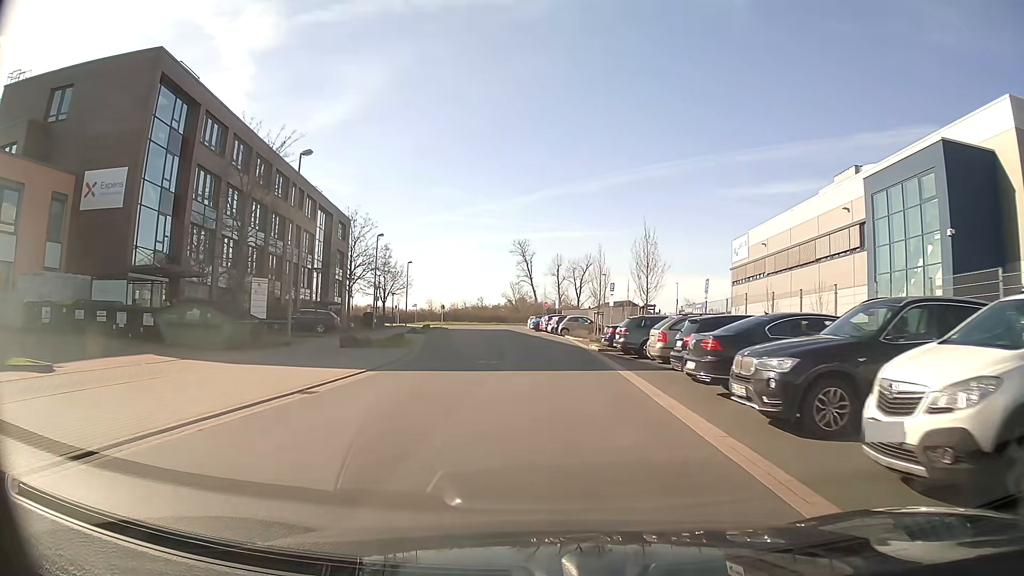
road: unclassified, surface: asphalt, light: Day
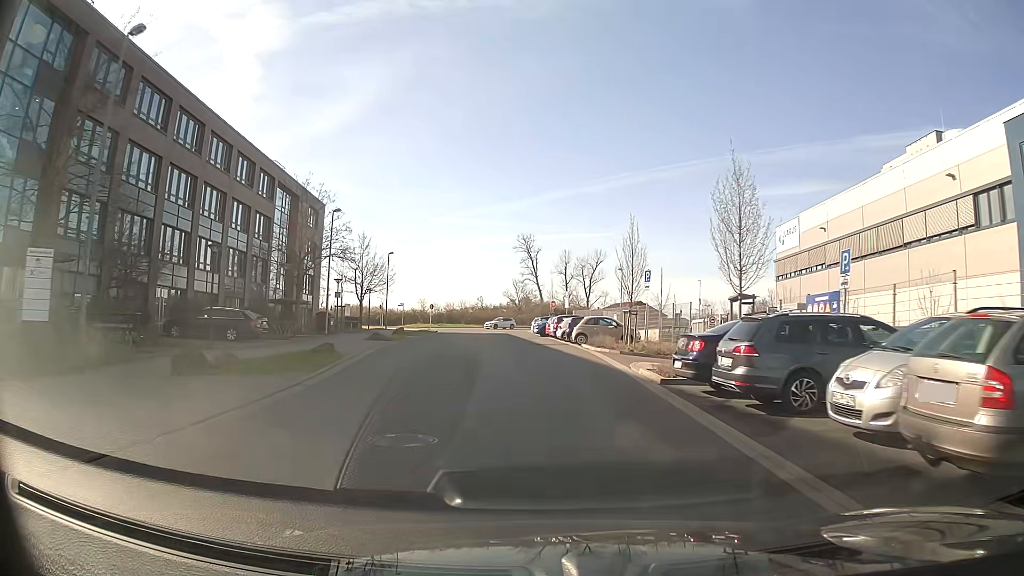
(0.0, +13.4) m; -1°
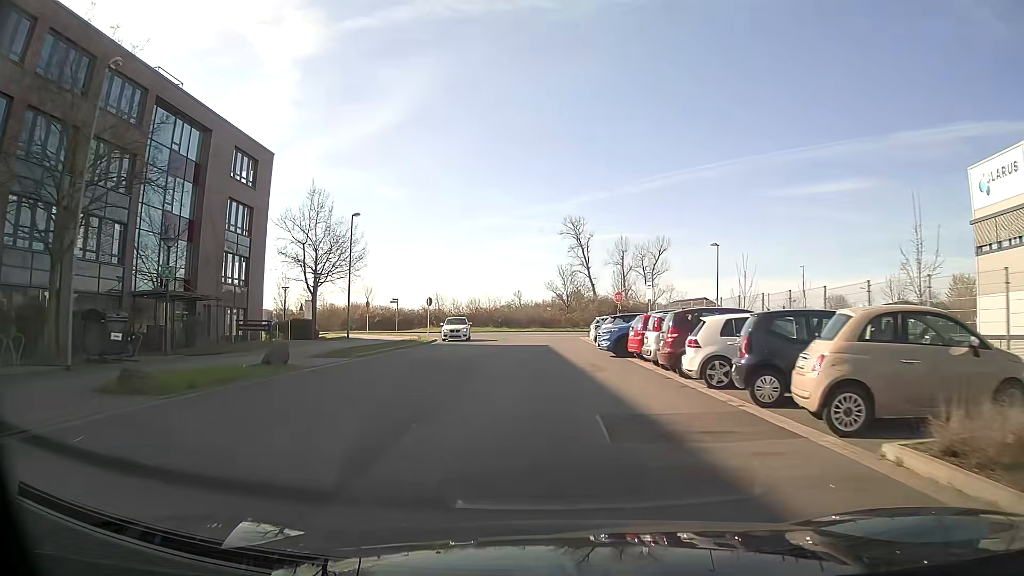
(-0.8, +27.3) m; -4°
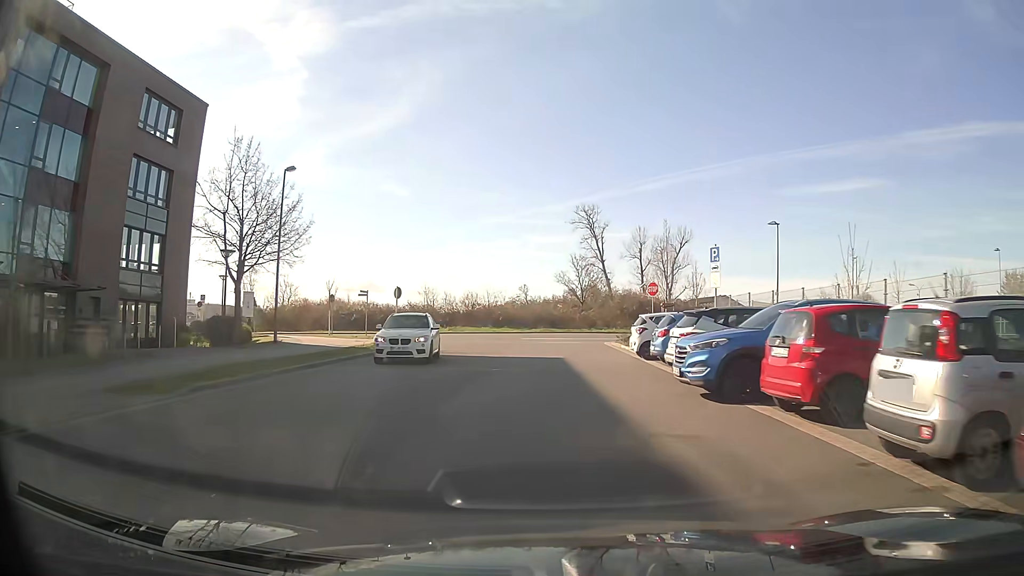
(-0.1, +12.9) m; -1°
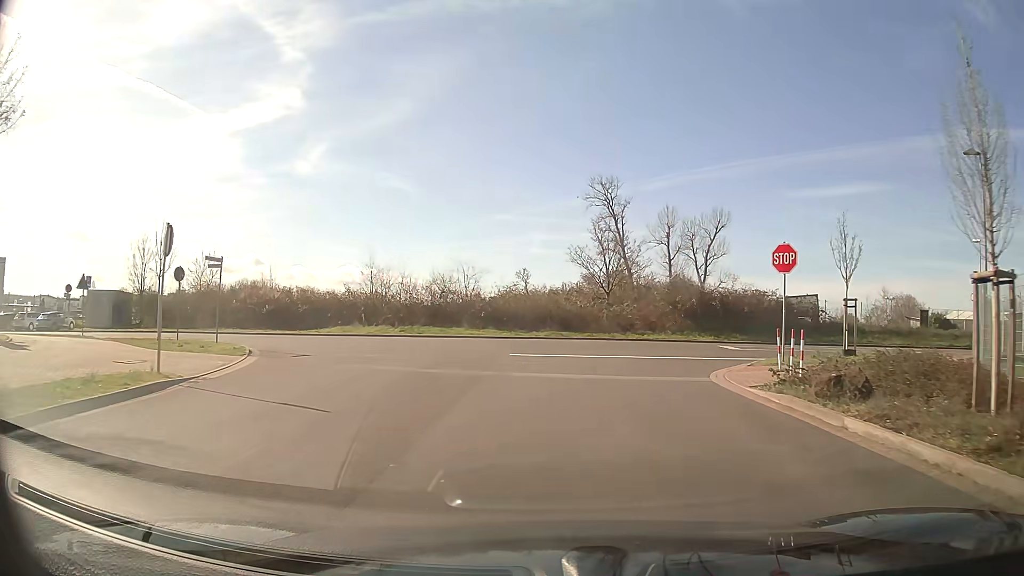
(-0.1, +22.0) m; 0°
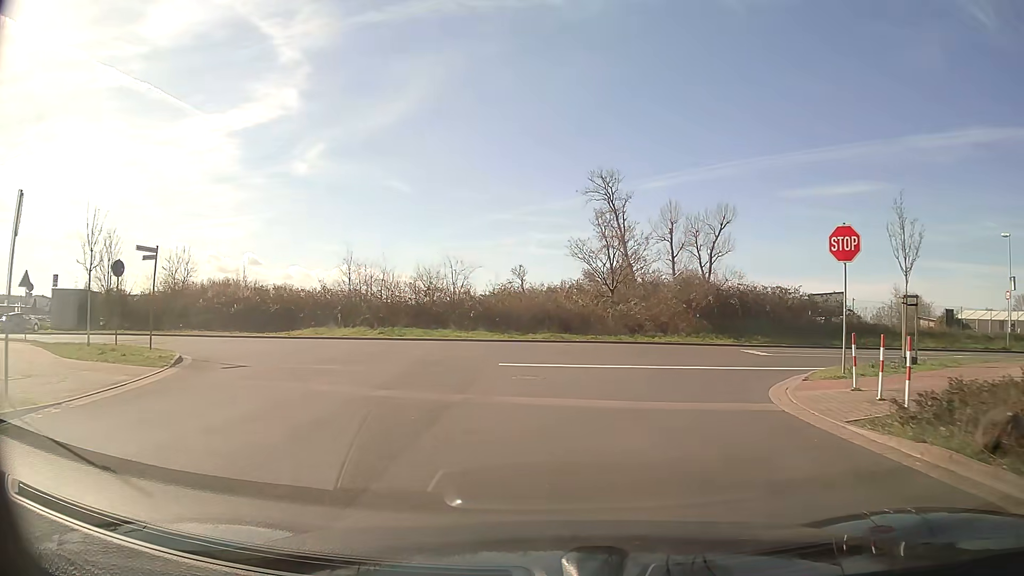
(0.0, +4.3) m; 0°
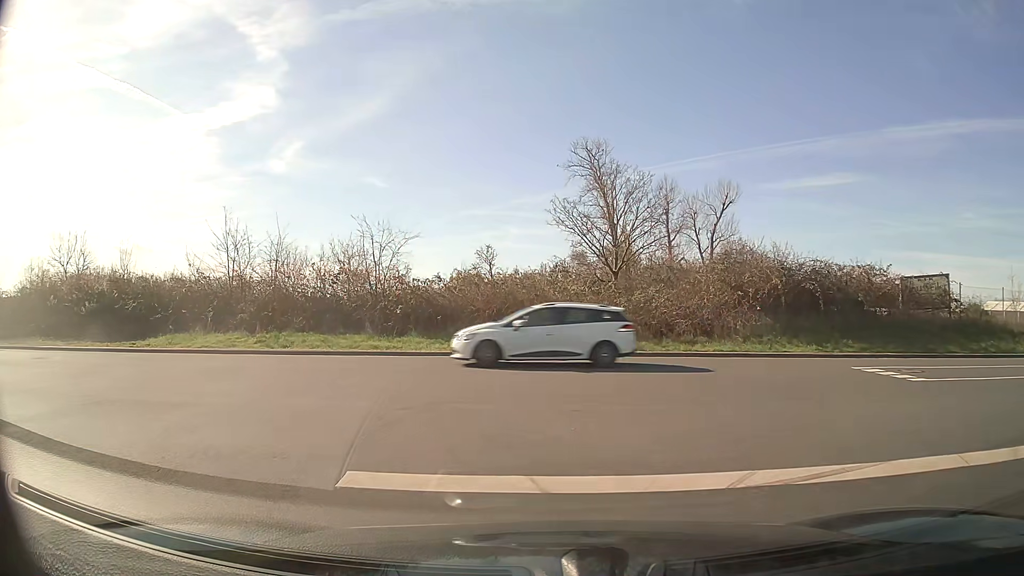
(+0.3, +12.4) m; +1°
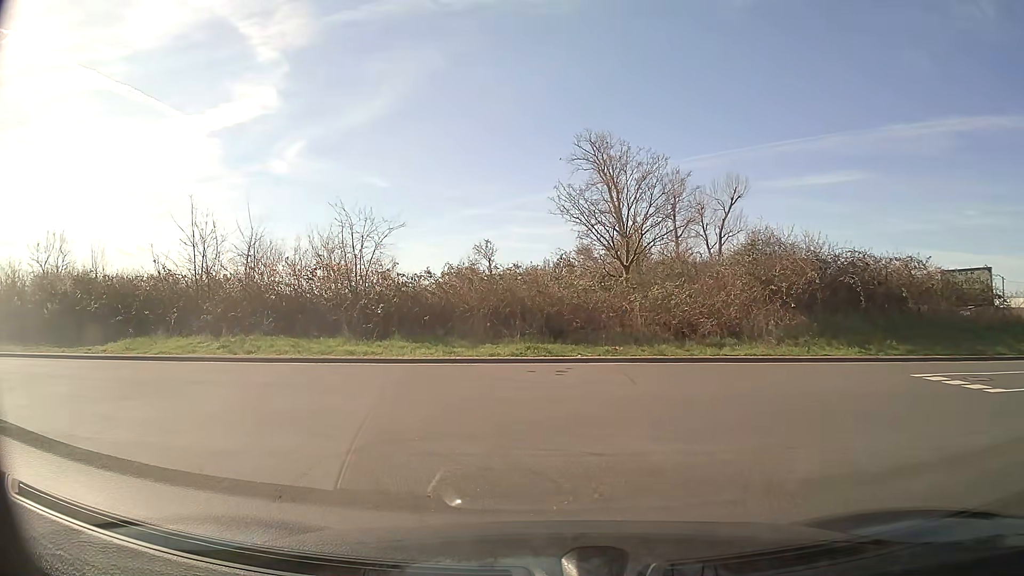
(0.0, +2.6) m; +1°
(-3, +9) (-11, +14) (-21, +15) (-31, +14) (-41, +14) (-51, +13) (-61, +13) (-71, +12) (-81, +12) (-91, +12) m
